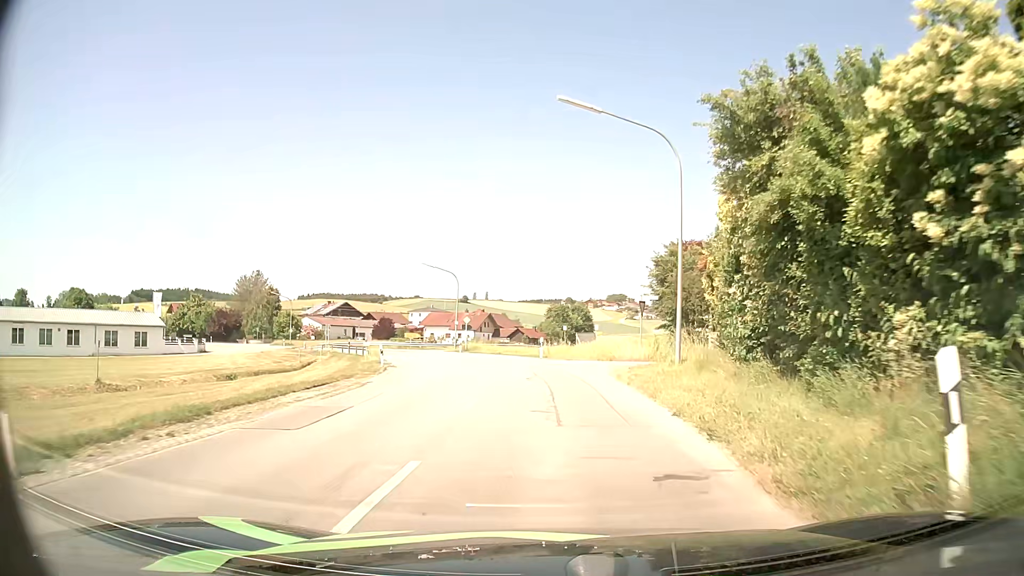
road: secondary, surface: asphalt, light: Day
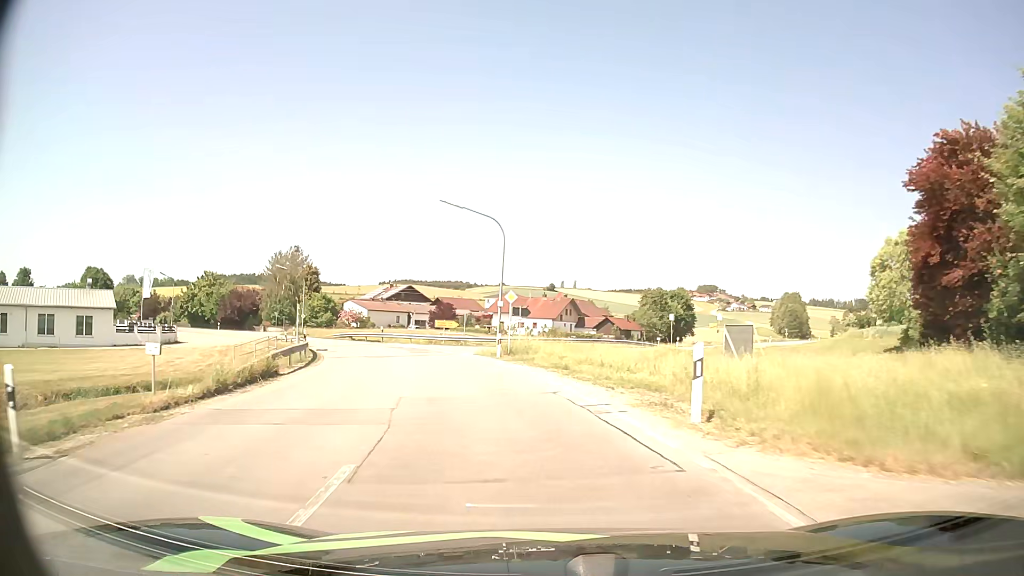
(-0.7, +25.7) m; -7°
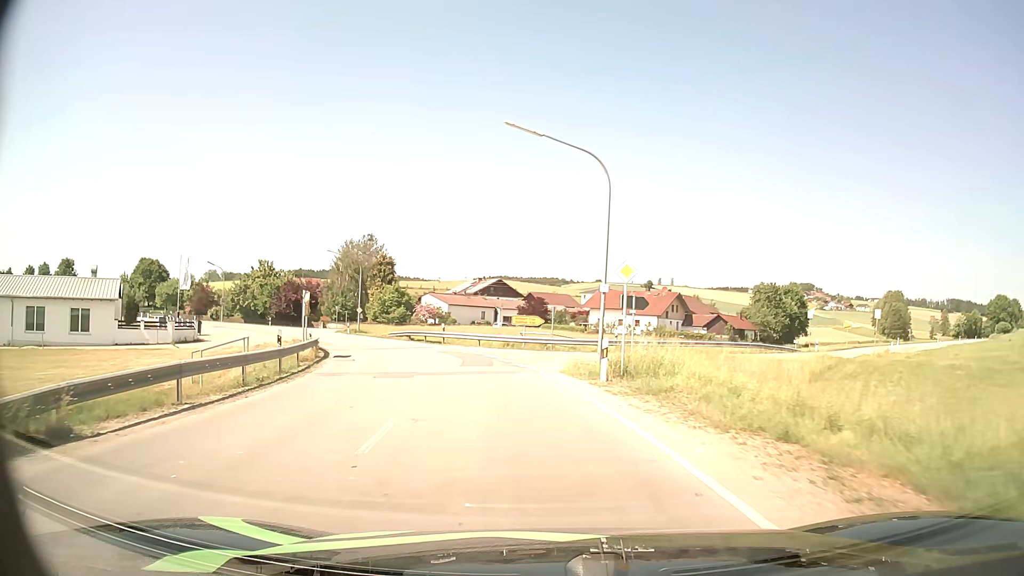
(-0.9, +13.3) m; -8°
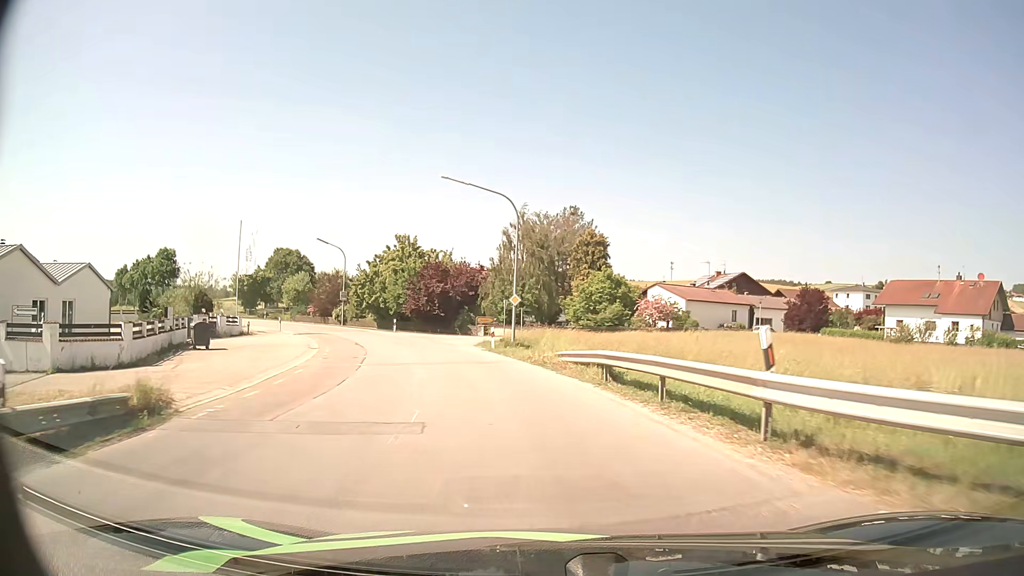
(-5.7, +33.0) m; -19°
(0, +10) (-2, +20) (-4, +30) (-8, +39) (-12, +48) (-17, +57) (-23, +65) (-29, +72) (-36, +80) (-43, +87) m
